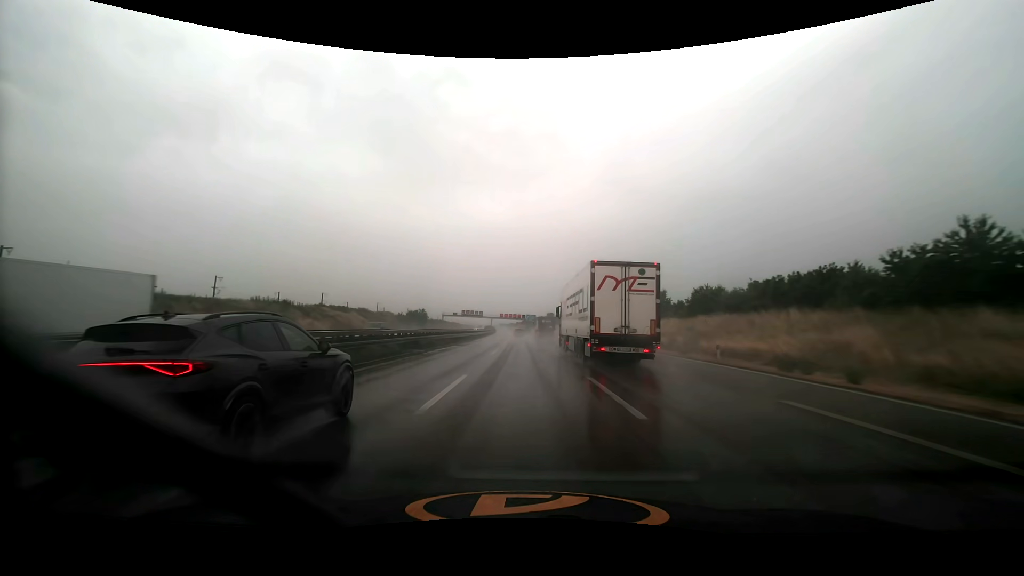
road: motorway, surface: asphalt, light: Day
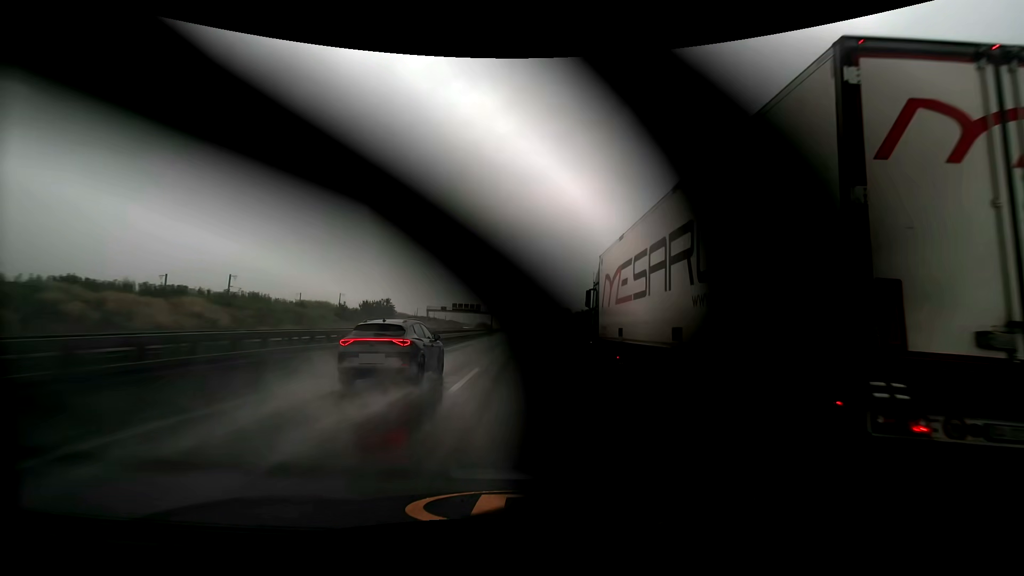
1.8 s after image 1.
(-0.7, +52.3) m; -1°
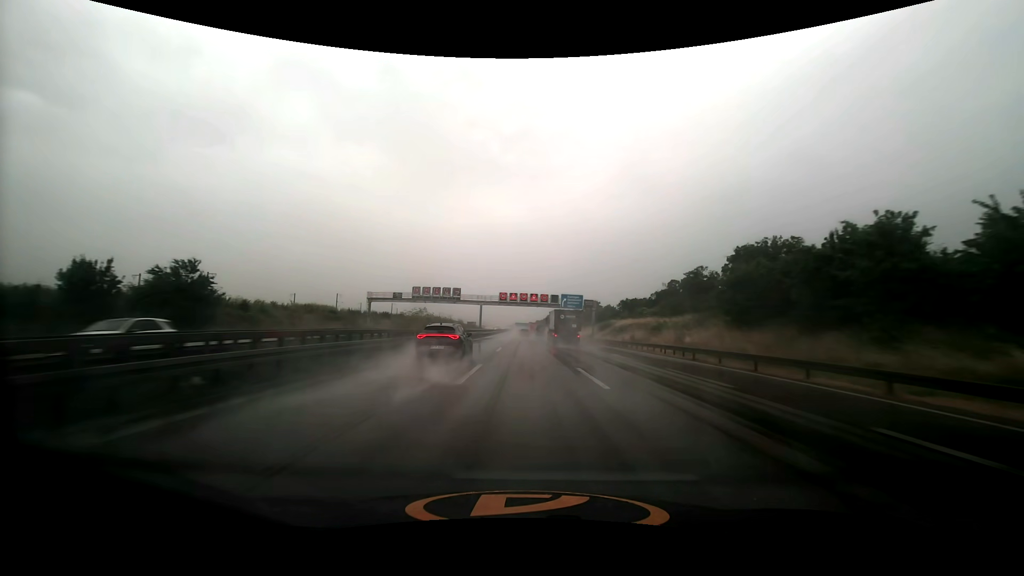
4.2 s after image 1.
(-0.8, +70.2) m; -1°
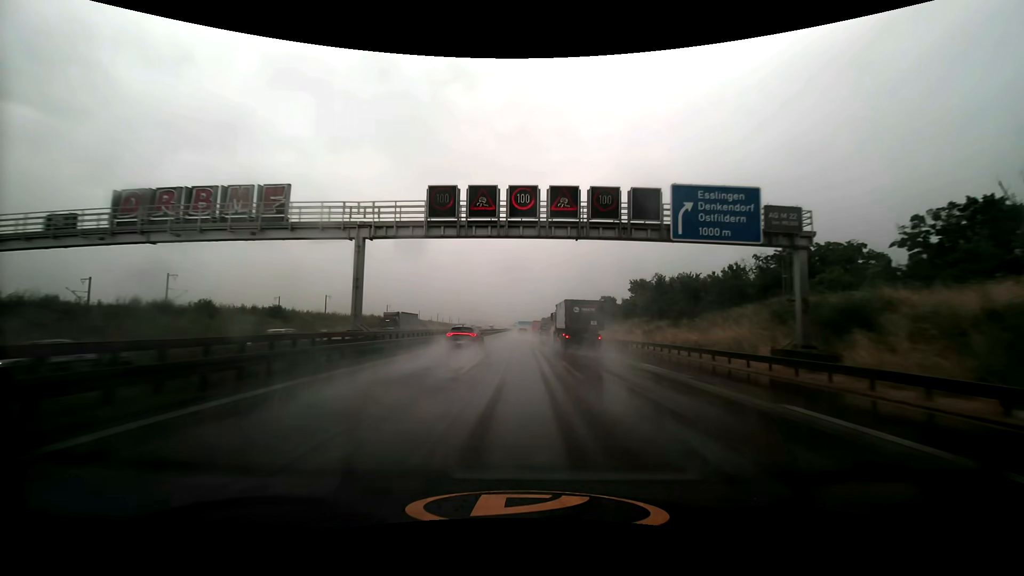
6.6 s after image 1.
(-0.1, +69.7) m; 0°
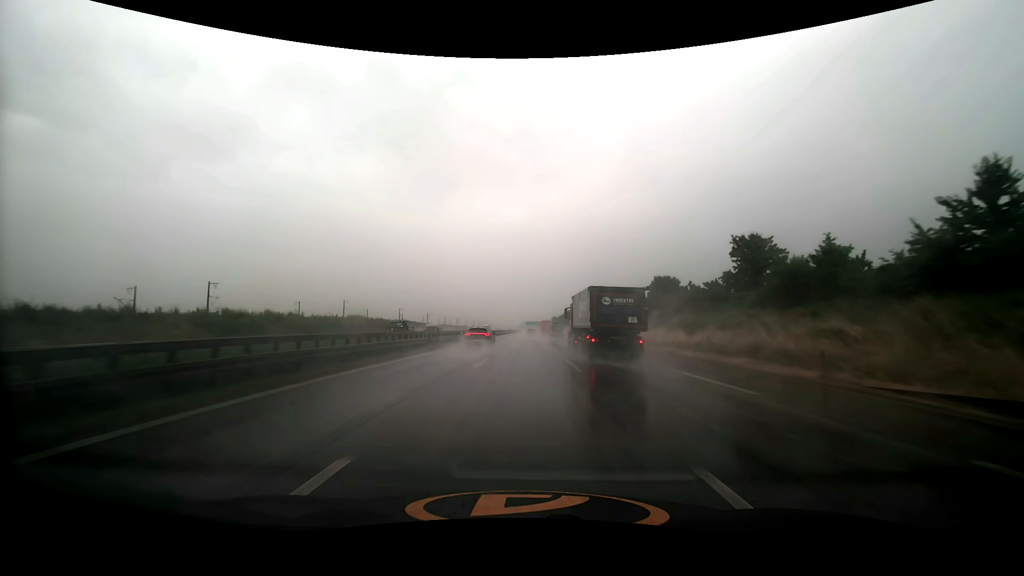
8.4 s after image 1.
(-0.5, +52.1) m; -1°
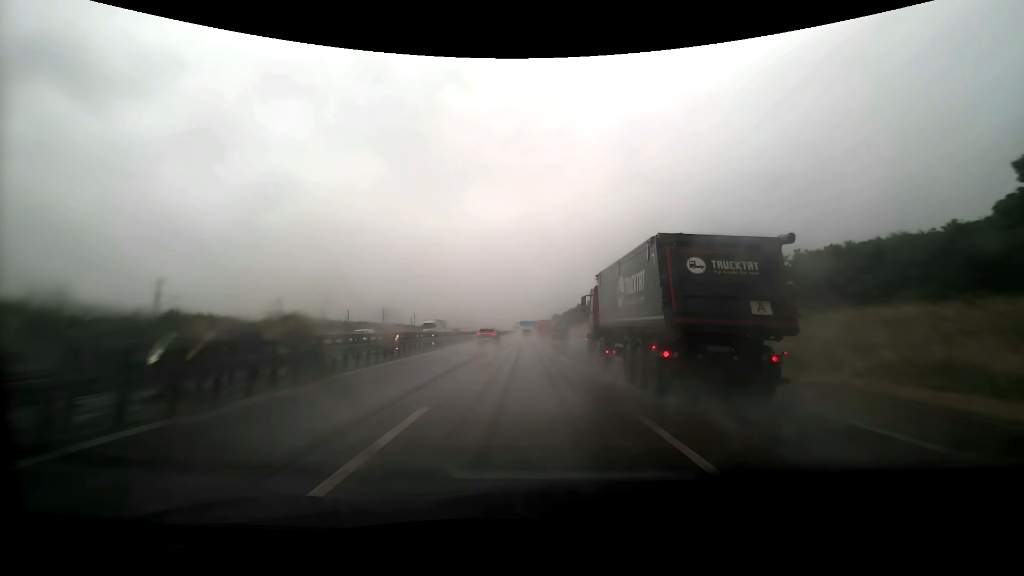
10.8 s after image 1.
(+0.3, +69.1) m; +1°
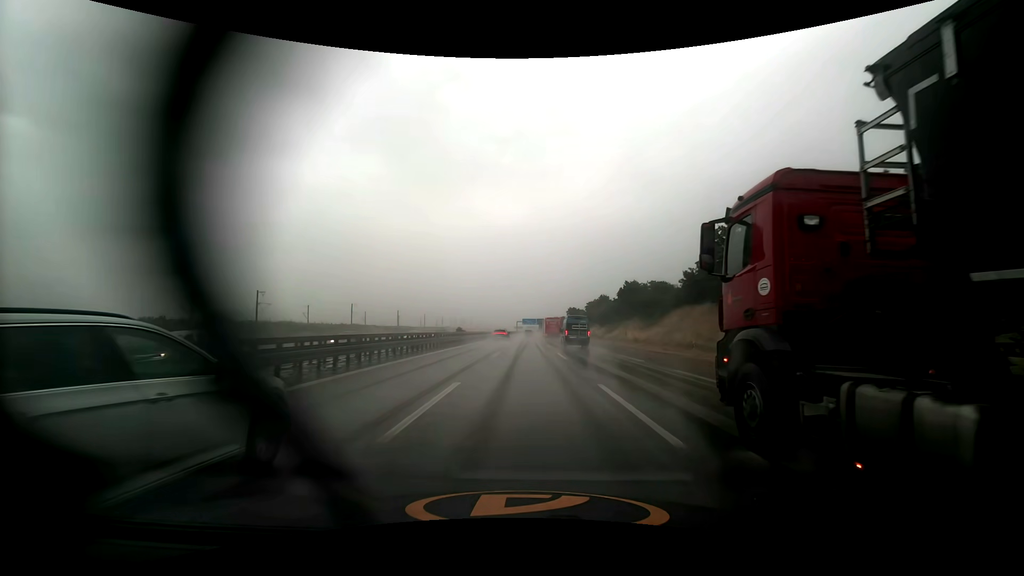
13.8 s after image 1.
(-0.2, +86.0) m; 0°
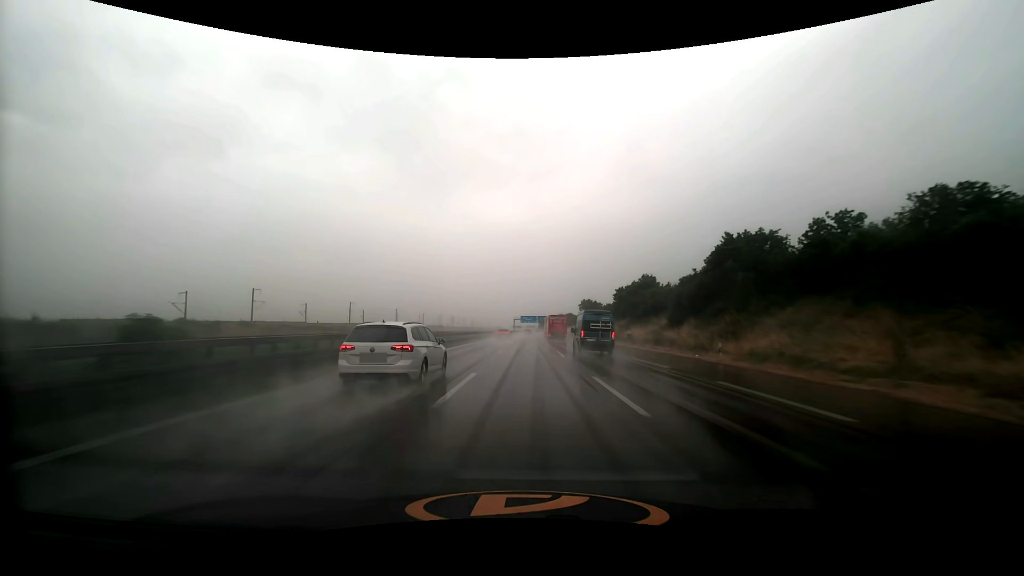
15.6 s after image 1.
(0.0, +51.8) m; 0°
(0, +10) (0, +20) (0, +30) (0, +40) (0, +50) (0, +60) (0, +70) (0, +80) (0, +90) (0, +100) m
